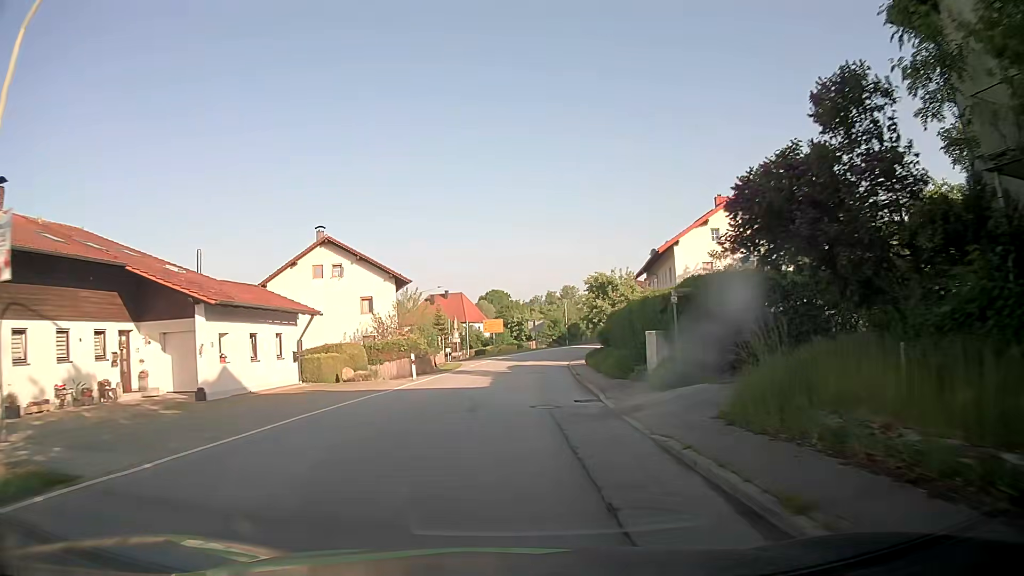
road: secondary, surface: asphalt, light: Day
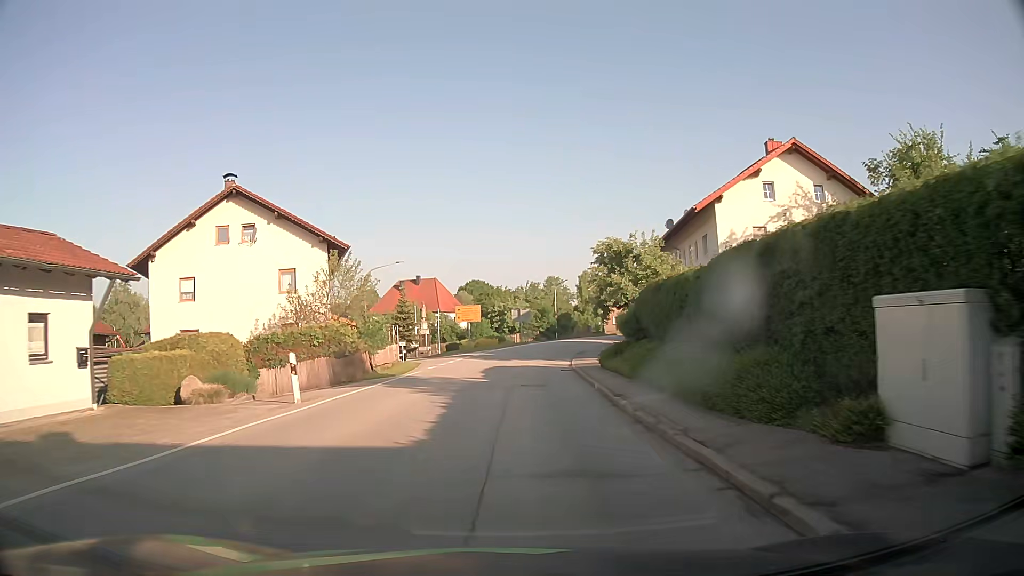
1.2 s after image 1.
(+0.2, +14.1) m; +2°
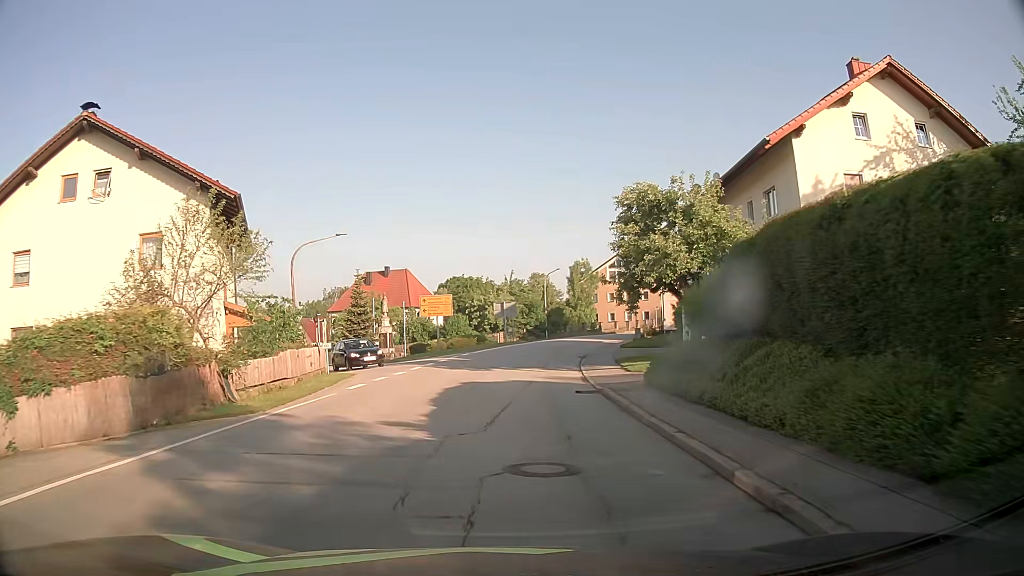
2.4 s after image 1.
(+0.2, +12.6) m; +2°
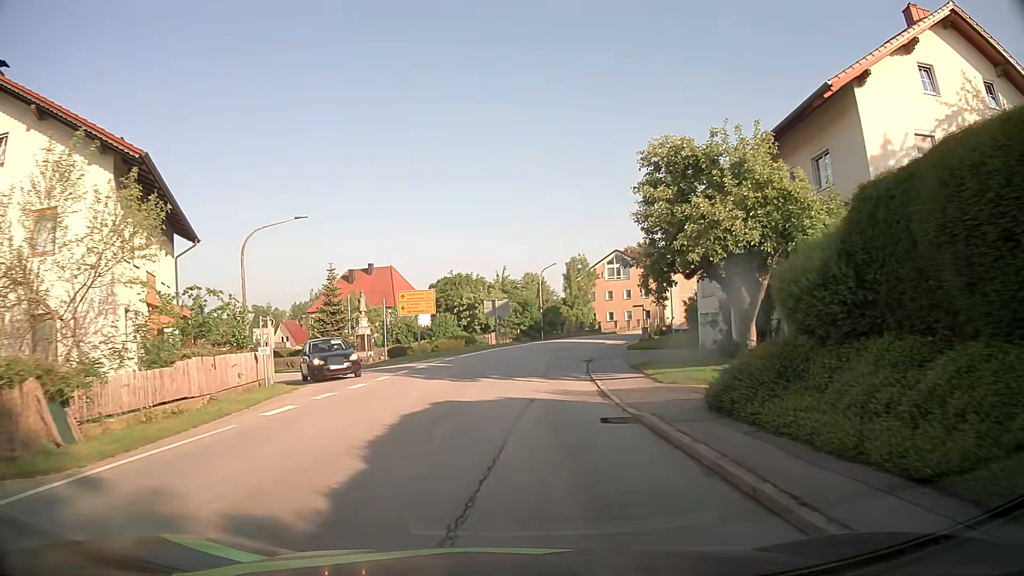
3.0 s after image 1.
(0.0, +5.7) m; 0°
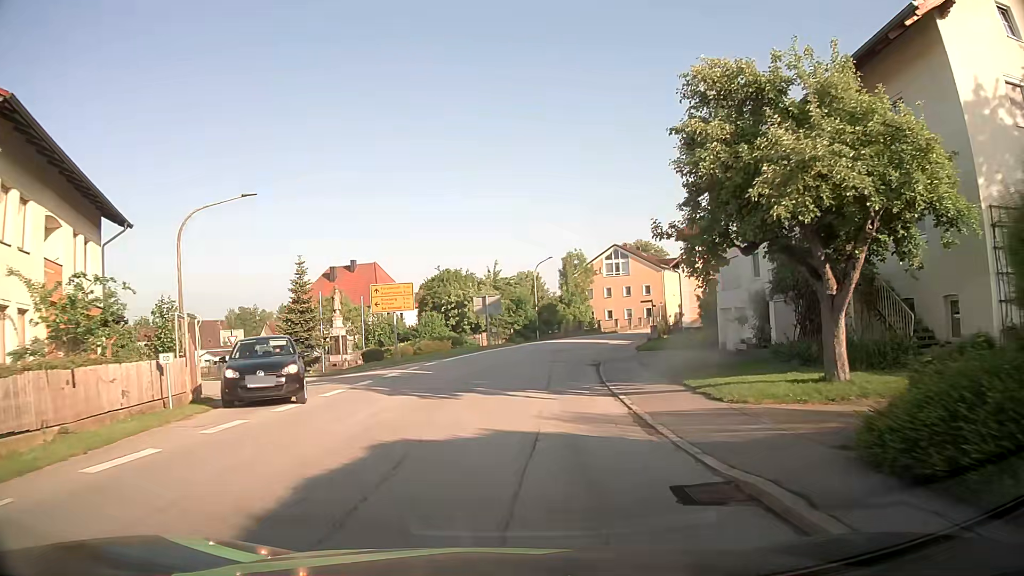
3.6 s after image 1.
(0.0, +5.3) m; +1°
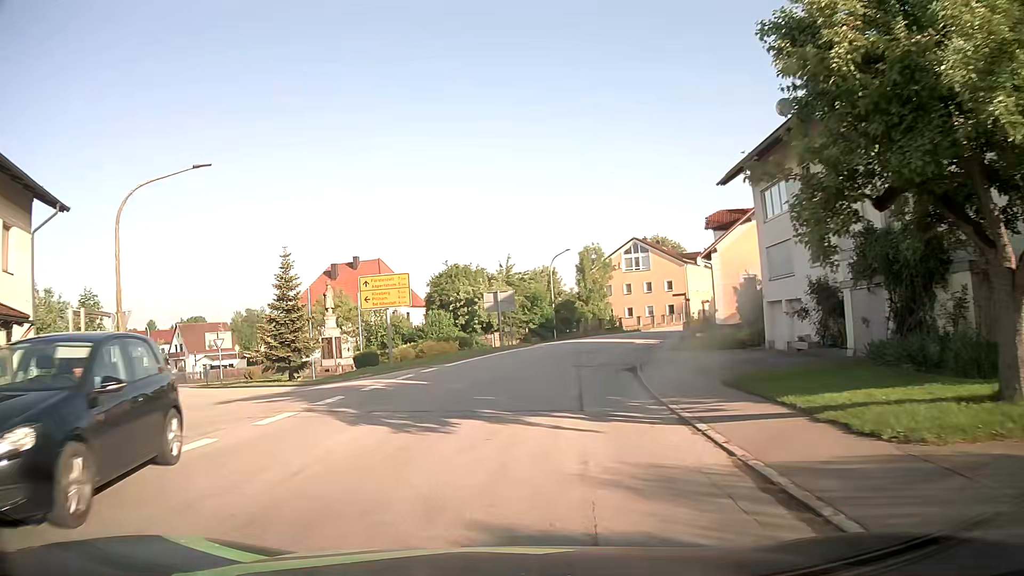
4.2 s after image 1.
(0.0, +5.0) m; -1°
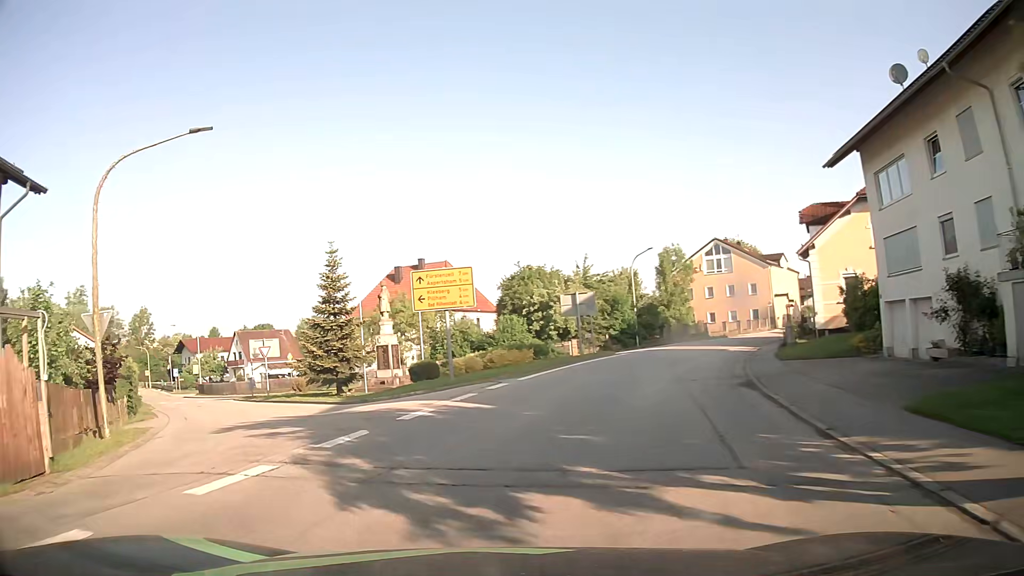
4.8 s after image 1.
(-0.2, +4.7) m; -6°
